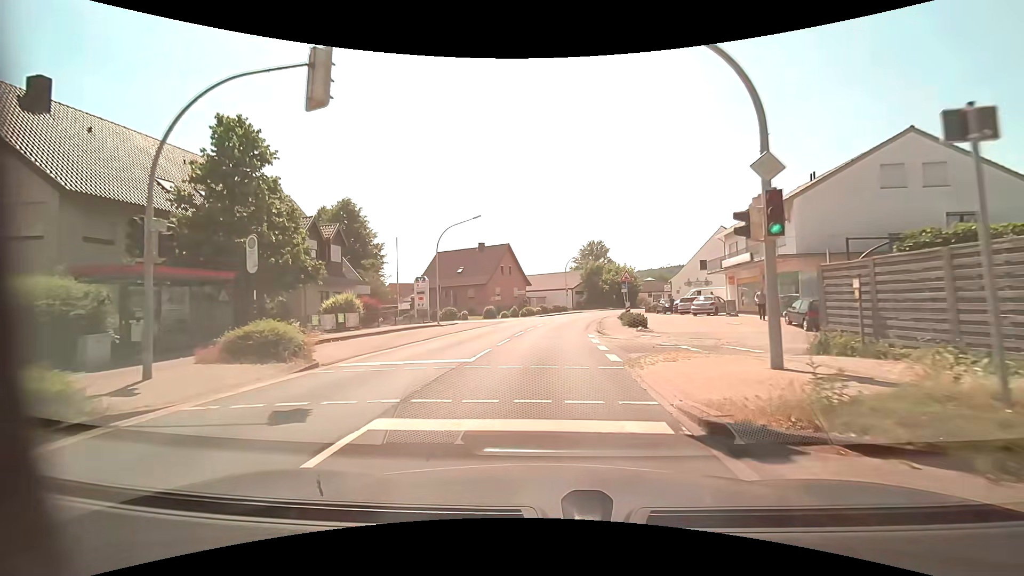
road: primary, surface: asphalt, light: Day
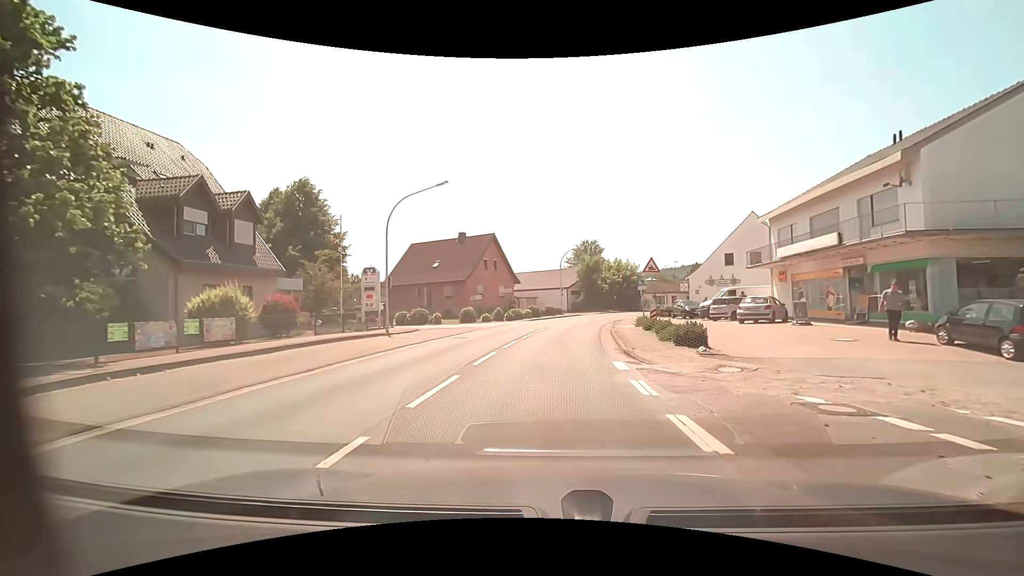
(0.0, +10.2) m; +1°
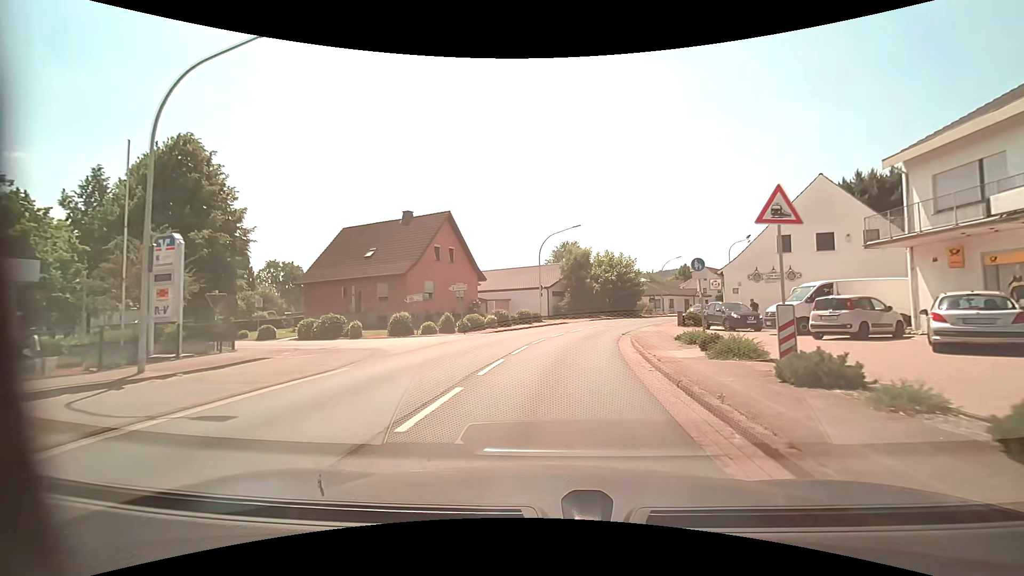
(+0.4, +15.0) m; +3°
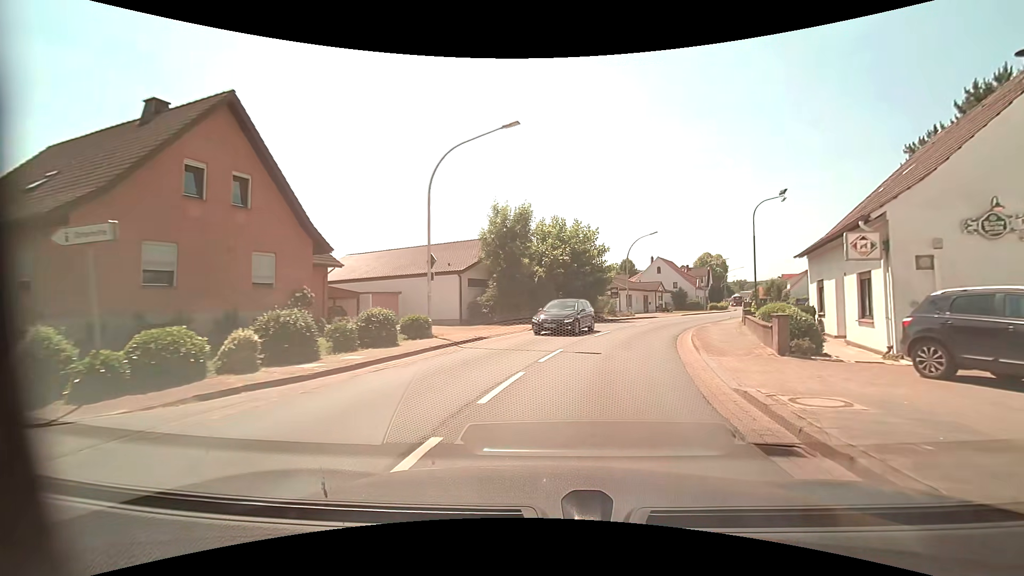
(+1.0, +21.9) m; +7°
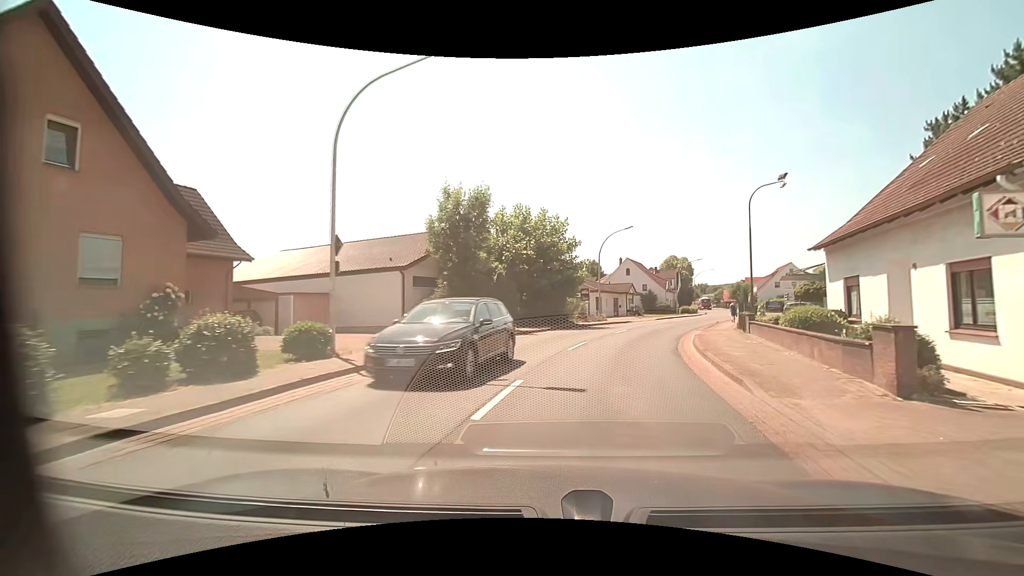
(+0.2, +5.5) m; +4°
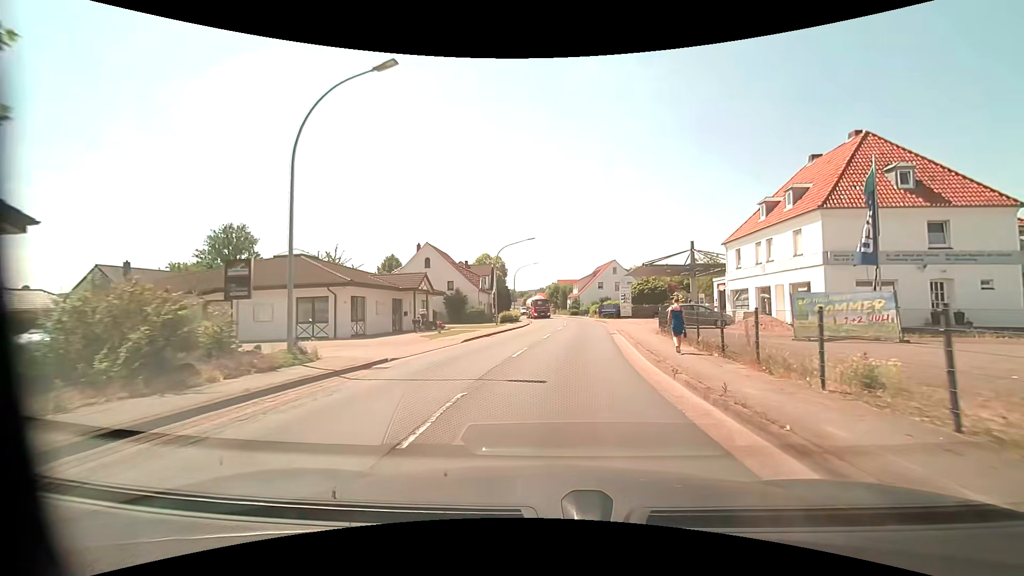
(+5.6, +27.6) m; +21°
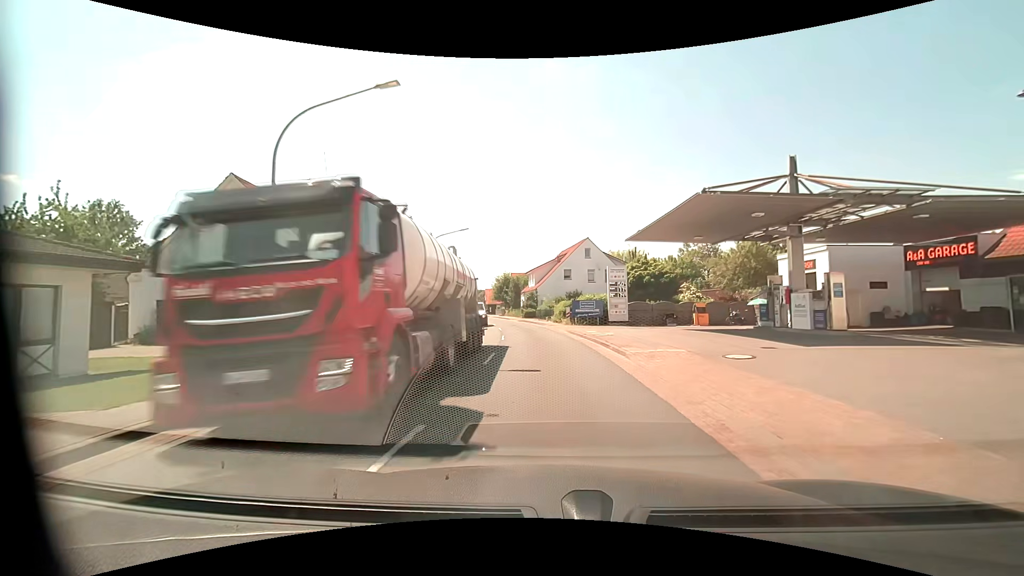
(+1.9, +29.6) m; +5°
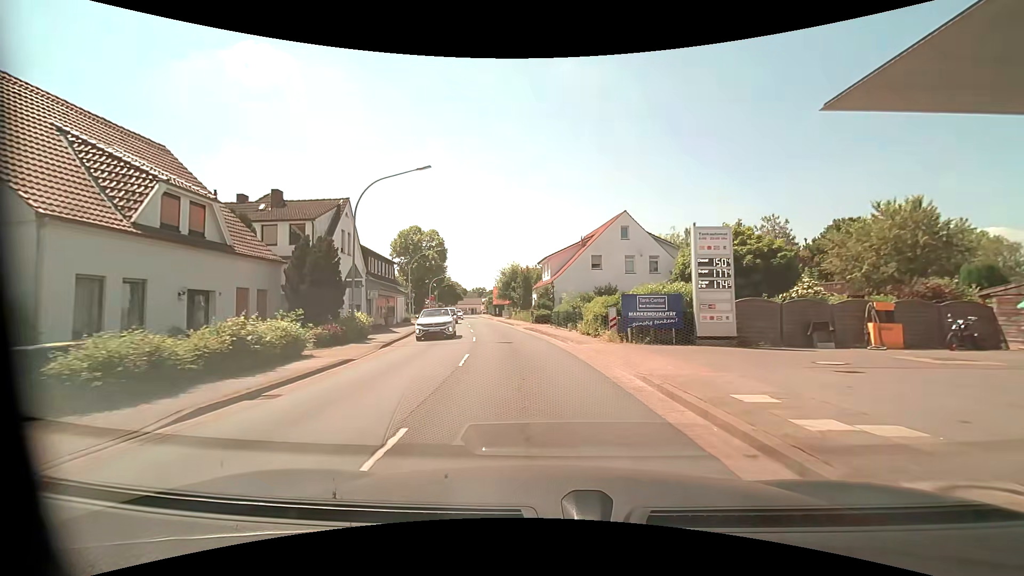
(-0.2, +18.4) m; -2°
(0, +10) (-1, +20) (-2, +30) (-4, +40) (-5, +50) (-7, +59) (-9, +69) (-10, +79) (-12, +89) (-14, +99) m
